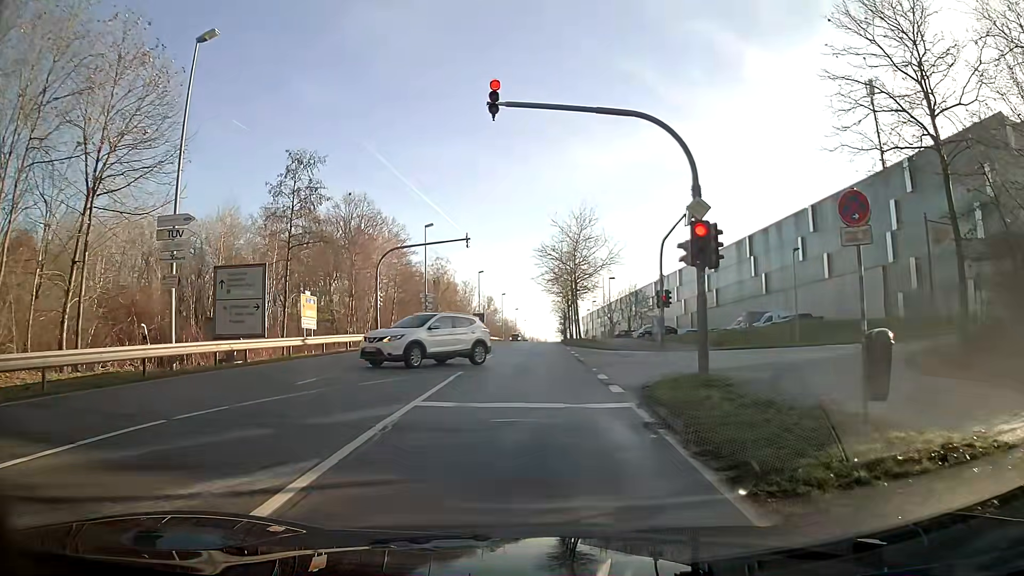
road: secondary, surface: asphalt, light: Day
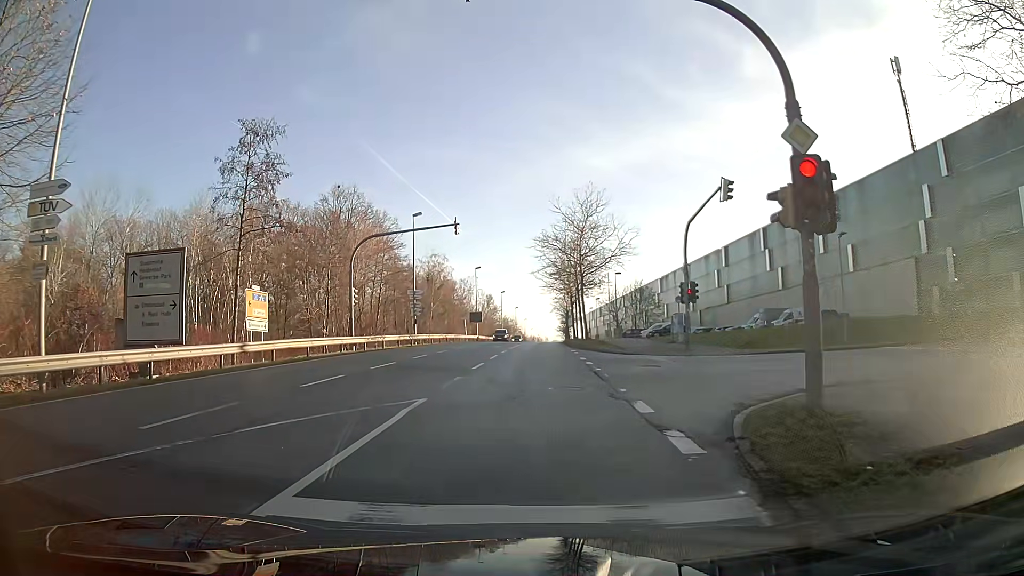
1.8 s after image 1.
(0.0, +5.8) m; -1°
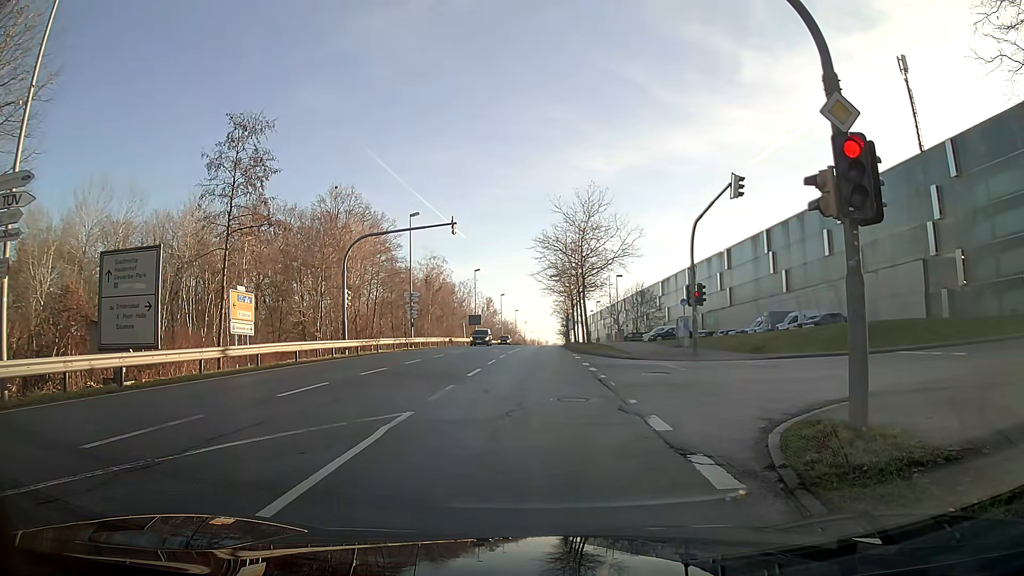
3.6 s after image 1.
(0.0, +1.3) m; 0°
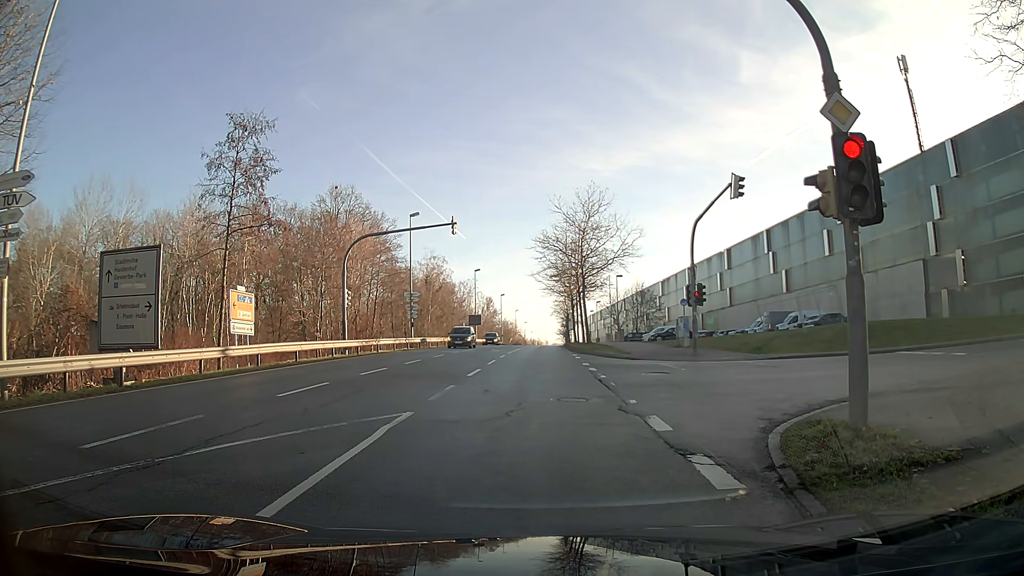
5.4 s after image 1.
(0.0, 0.0) m; 0°
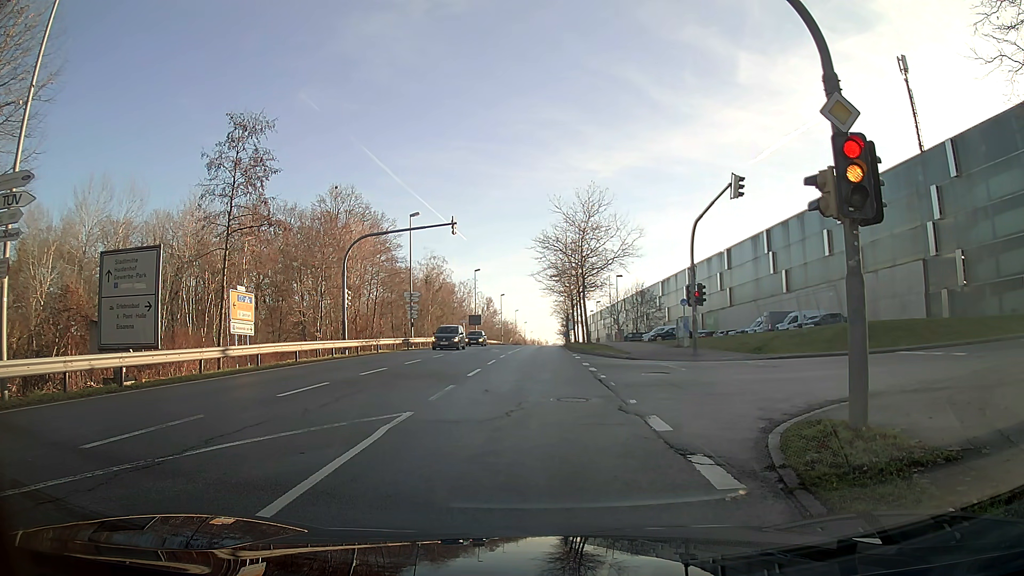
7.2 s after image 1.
(0.0, 0.0) m; 0°
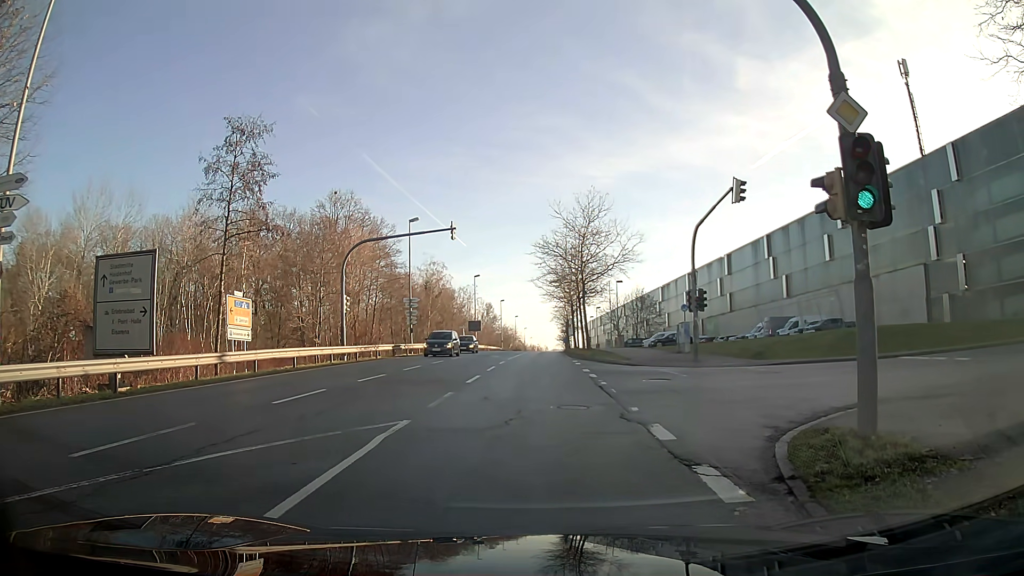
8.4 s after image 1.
(0.0, +0.2) m; 0°
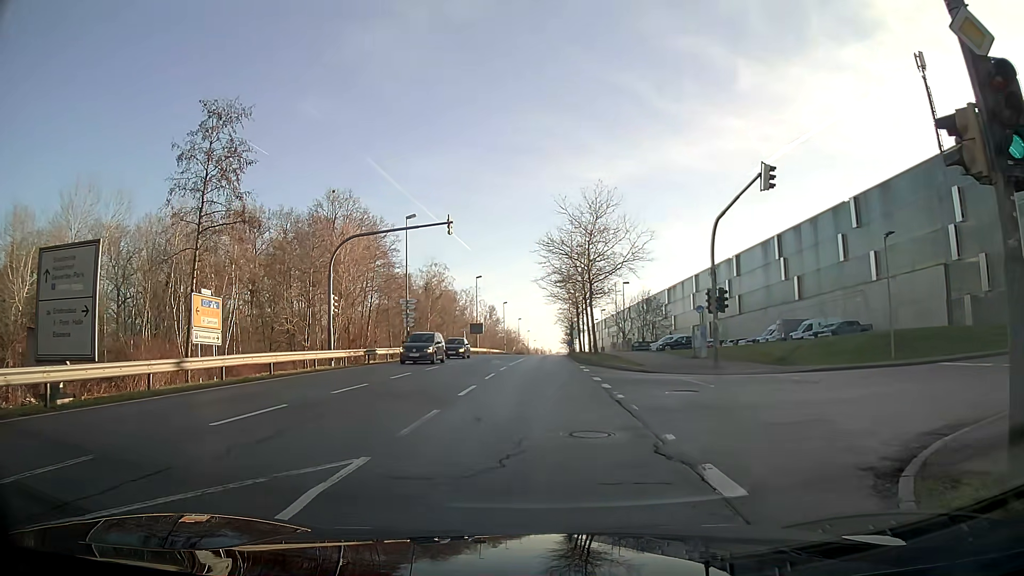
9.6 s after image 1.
(+0.1, +3.0) m; +2°
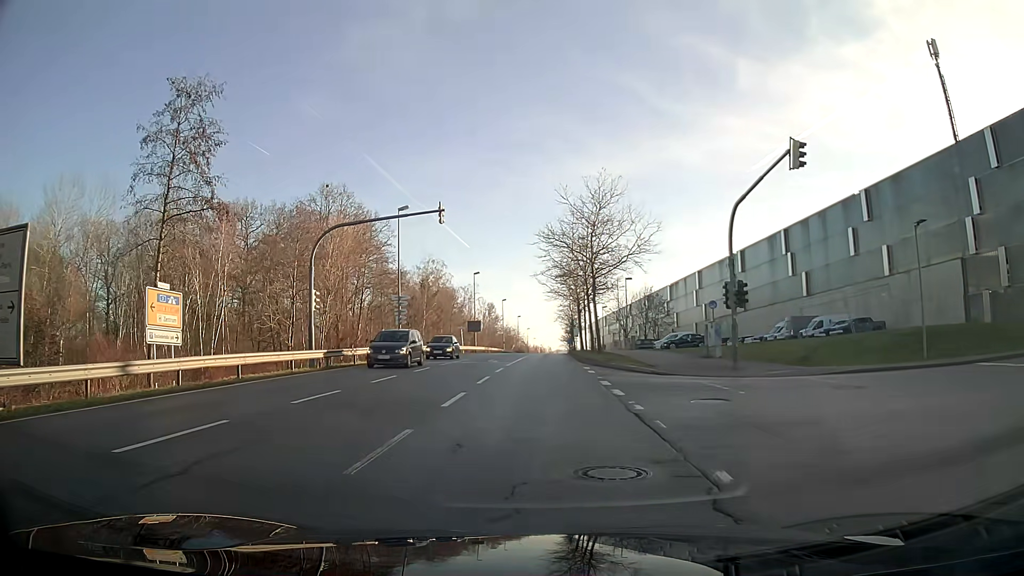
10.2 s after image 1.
(0.0, +2.8) m; 0°
(0, +10) (0, +20) (0, +30) (0, +40) (+1, +50) (+1, +60) (+2, +70) (+2, +80) (+2, +90) (+3, +100) m
